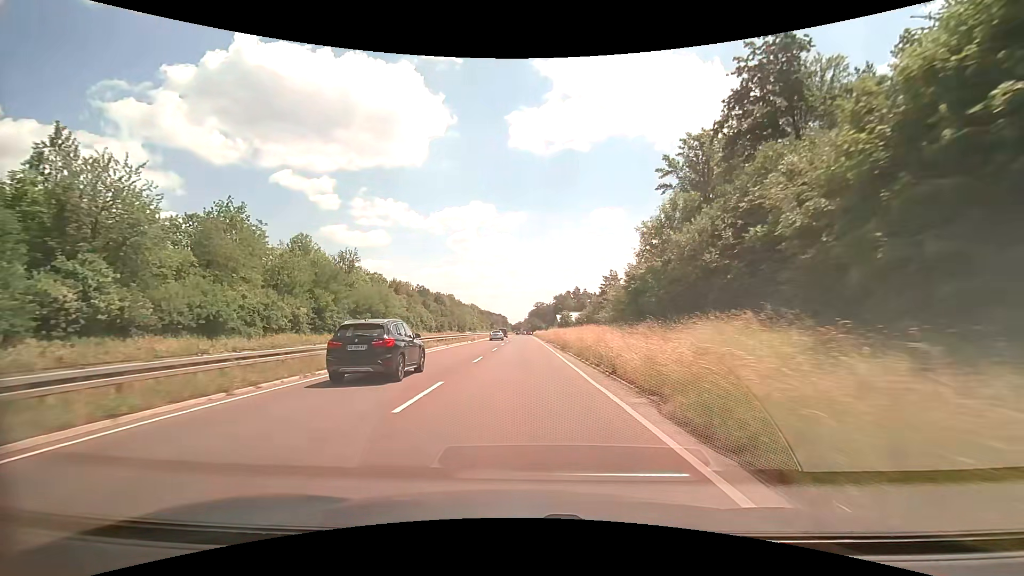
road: trunk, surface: asphalt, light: Day
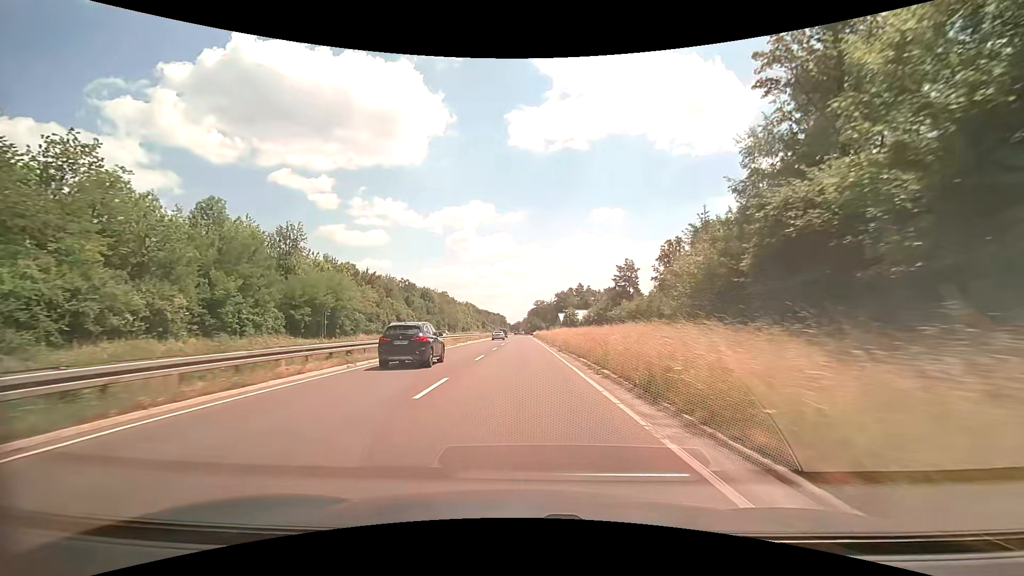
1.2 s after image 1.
(0.0, +22.6) m; 0°
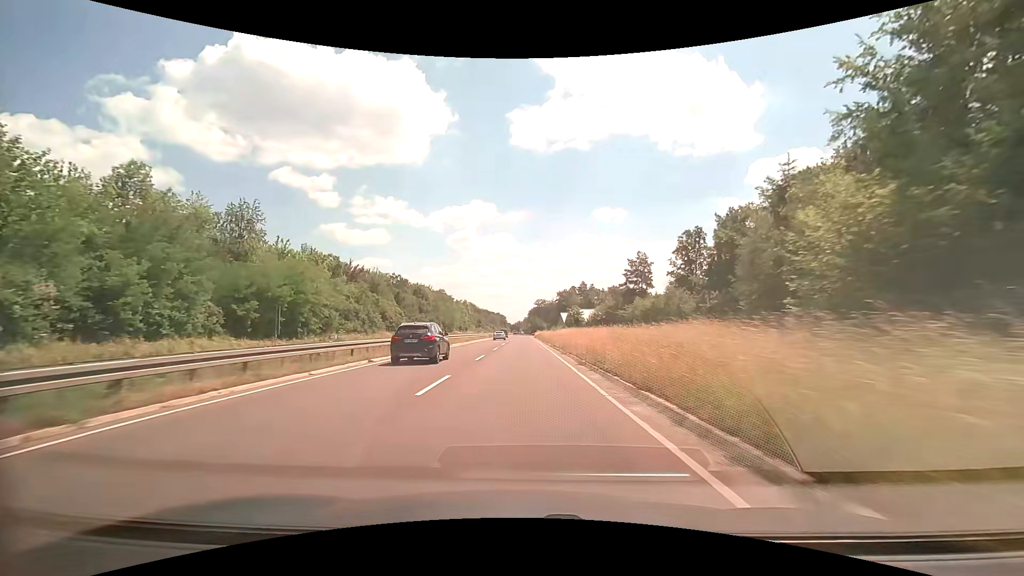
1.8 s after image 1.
(0.0, +11.8) m; 0°
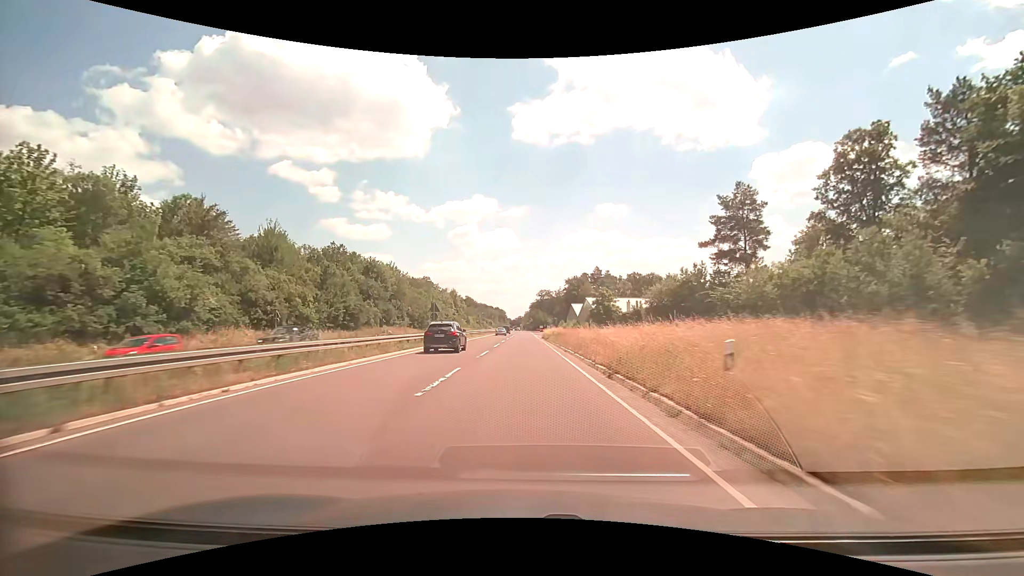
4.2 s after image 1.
(-0.1, +48.6) m; 0°
(0, +10) (0, +20) (0, +30) (0, +40) (0, +50) (0, +60) (0, +70) (0, +80) (0, +90) (0, +100) m
